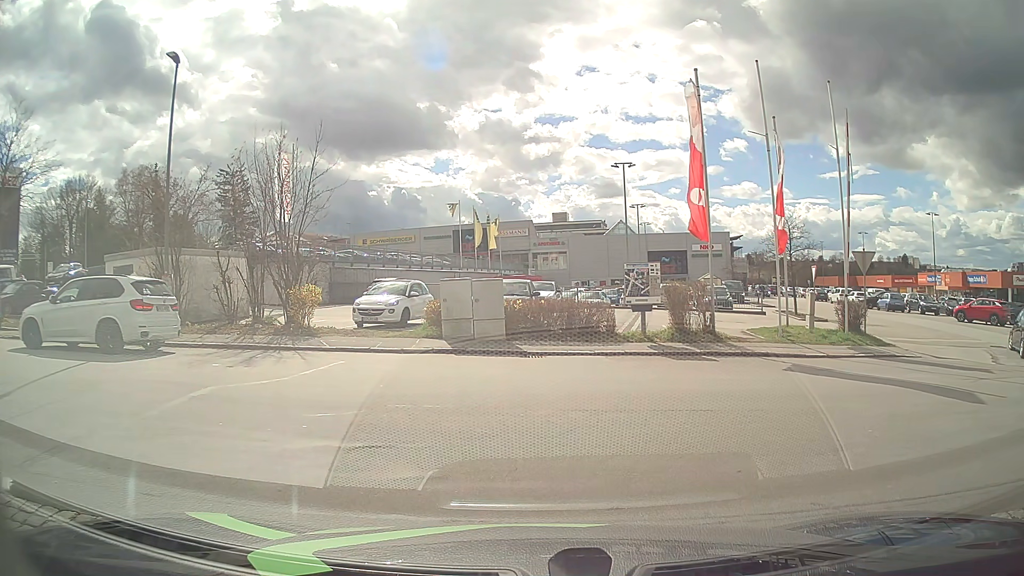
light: Day
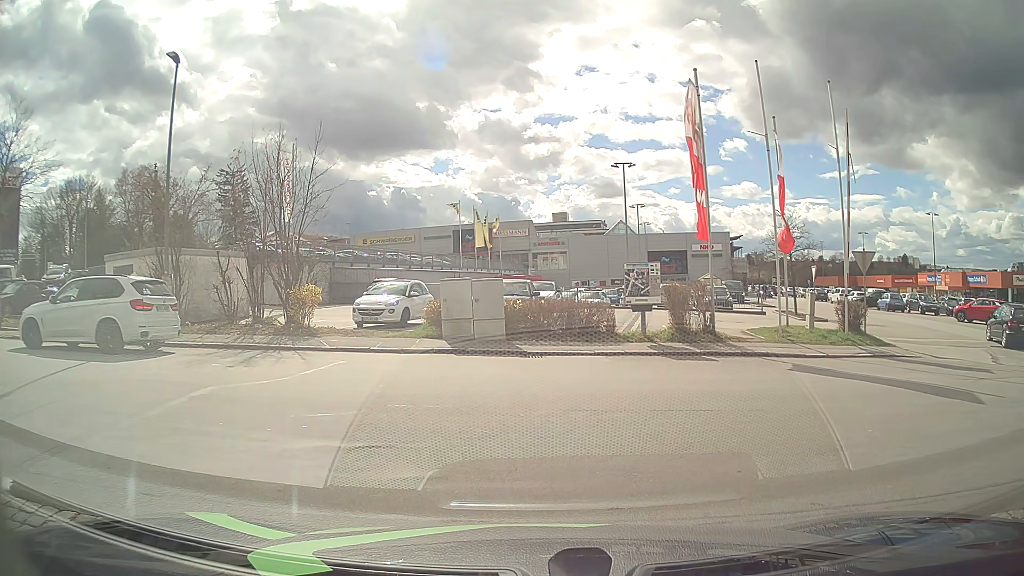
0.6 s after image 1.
(0.0, 0.0) m; 0°
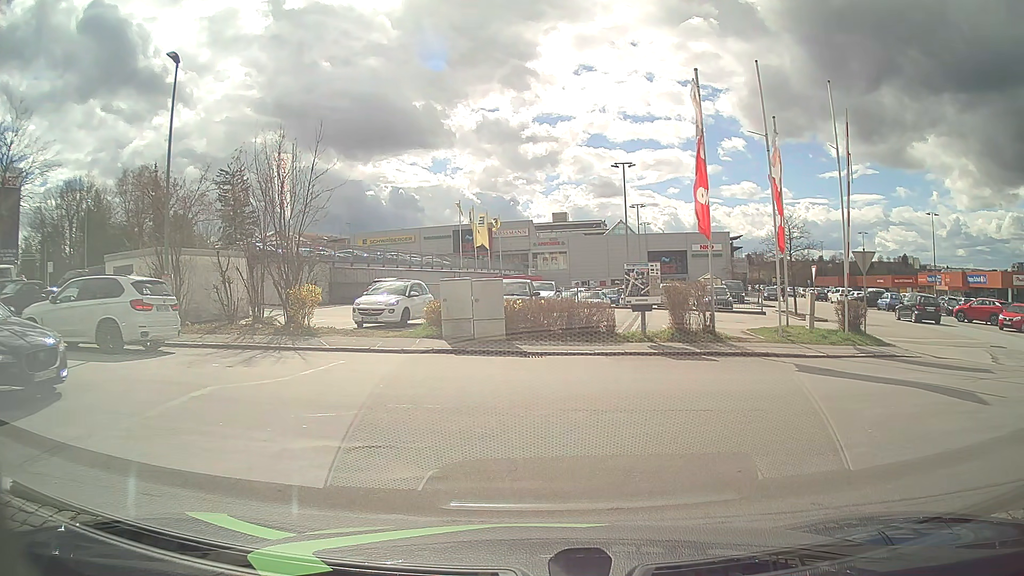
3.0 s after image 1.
(0.0, 0.0) m; 0°
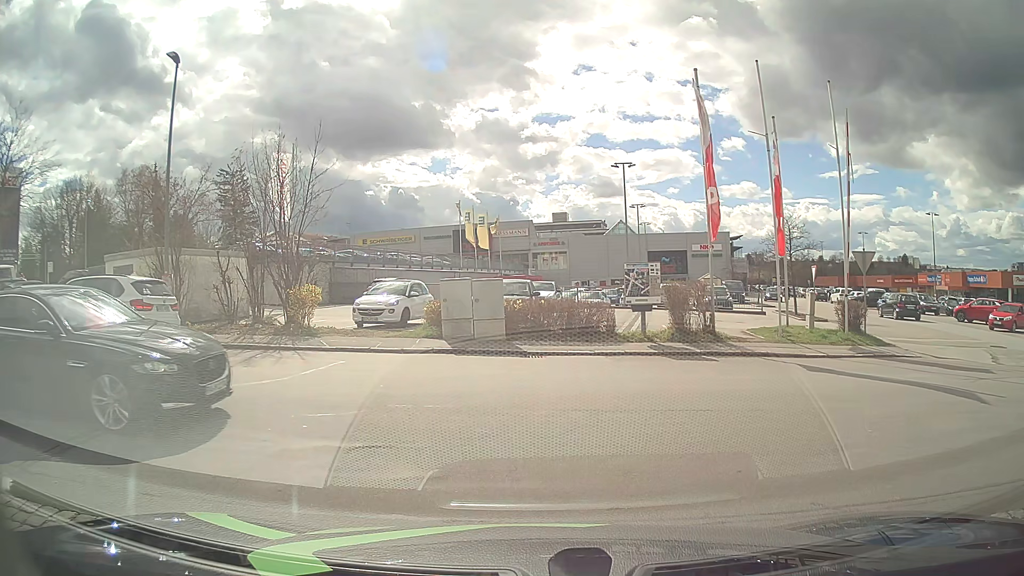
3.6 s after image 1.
(0.0, 0.0) m; 0°
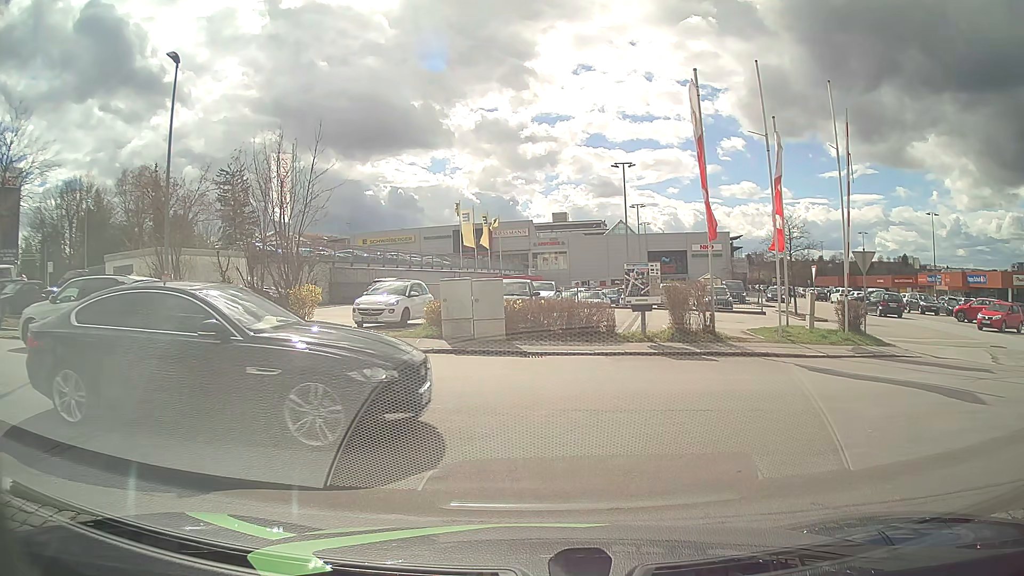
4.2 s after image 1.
(0.0, 0.0) m; 0°
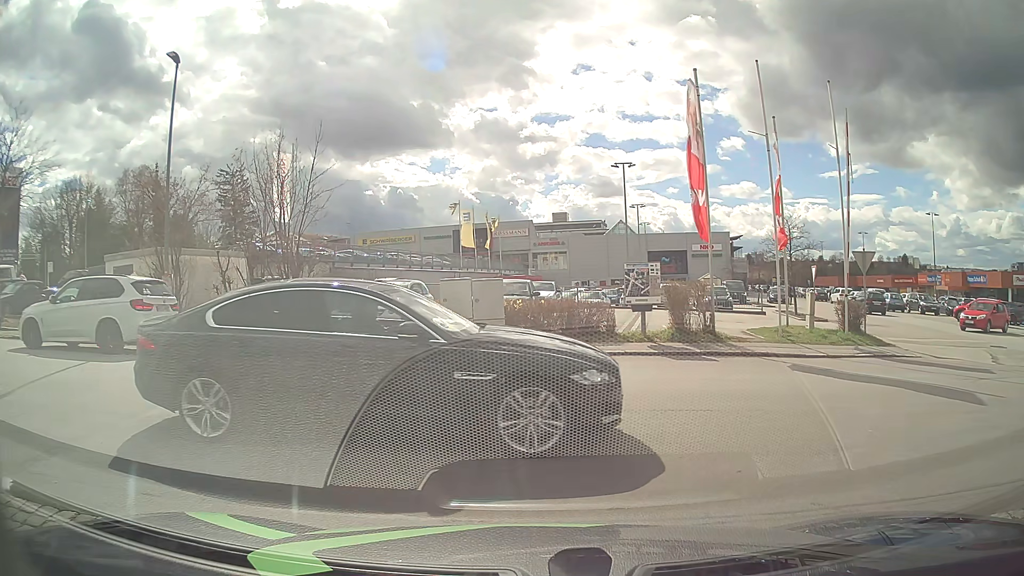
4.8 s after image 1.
(0.0, 0.0) m; 0°
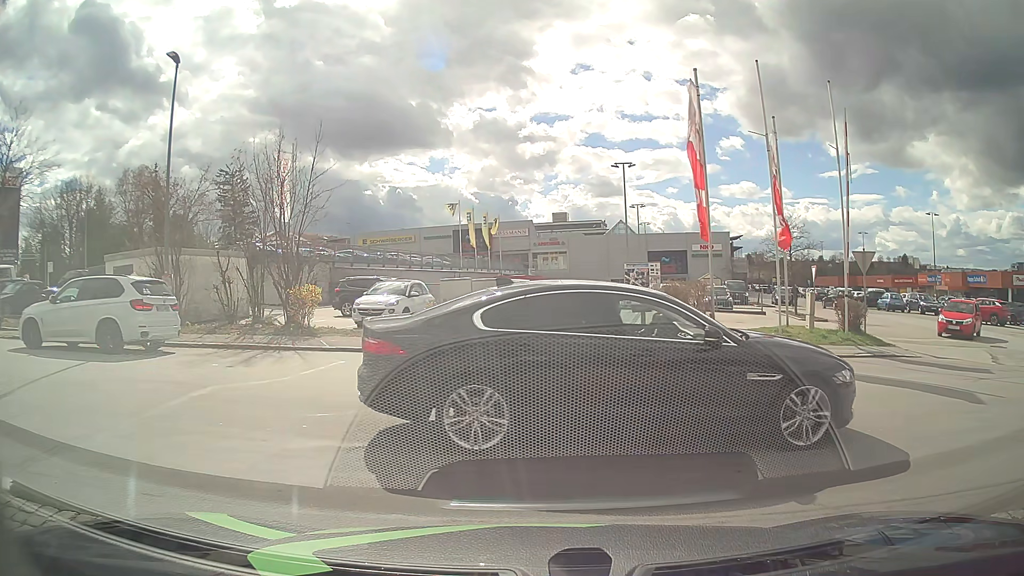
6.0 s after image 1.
(0.0, 0.0) m; 0°
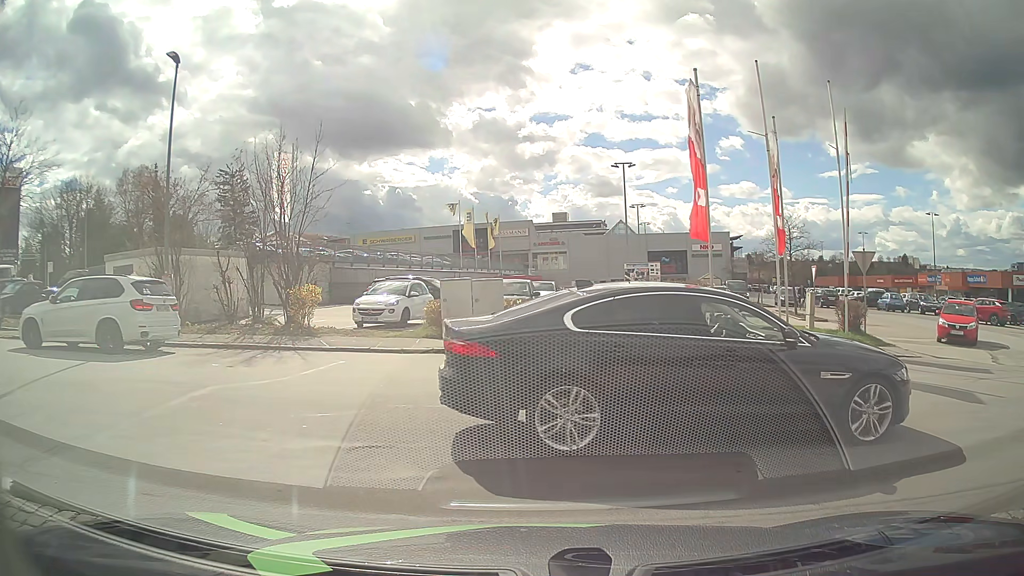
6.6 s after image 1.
(0.0, 0.0) m; 0°
